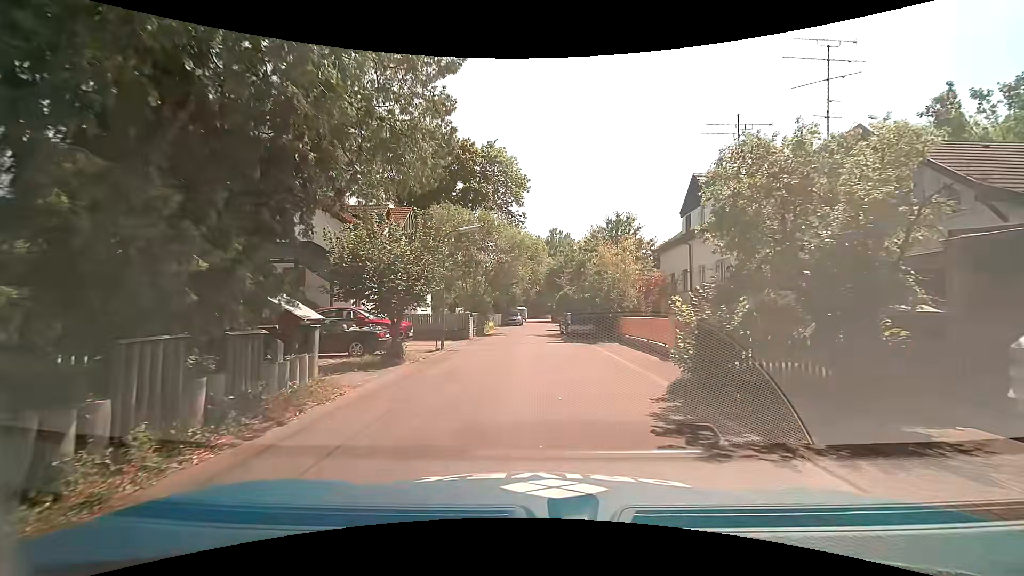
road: residential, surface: asphalt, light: Day
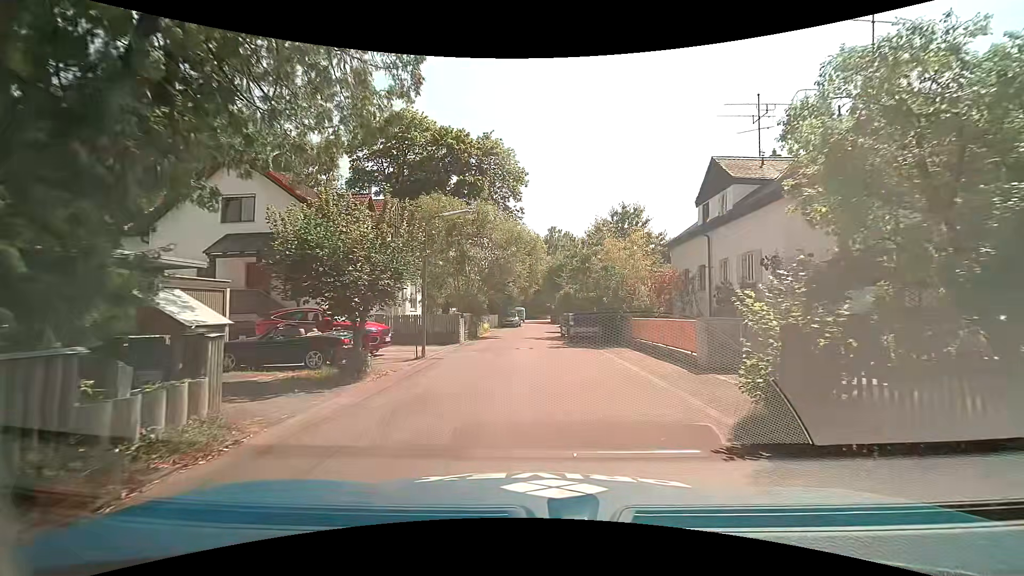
(0.0, +2.8) m; 0°
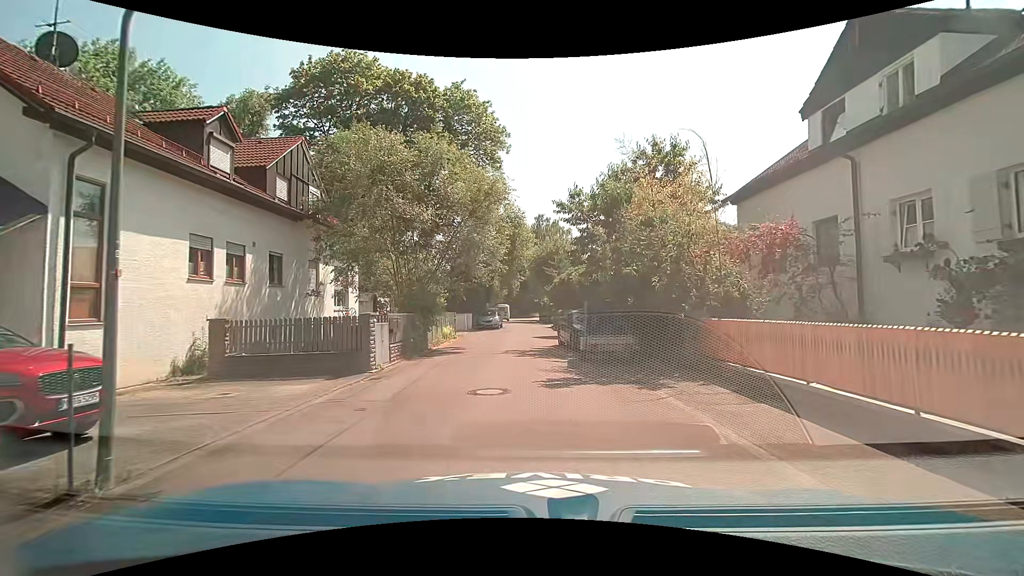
(+0.1, +10.7) m; +2°
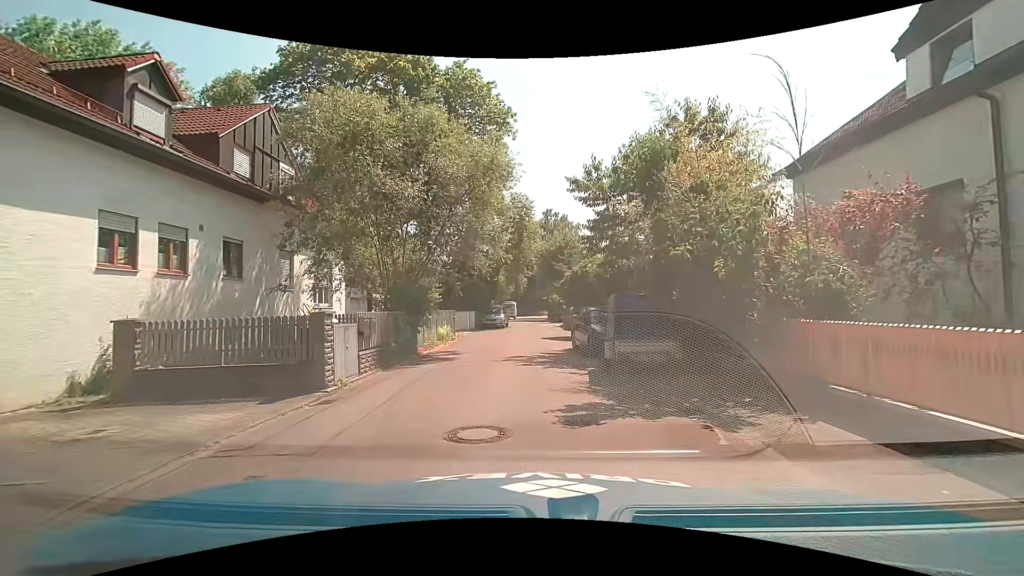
(0.0, +3.0) m; -2°
